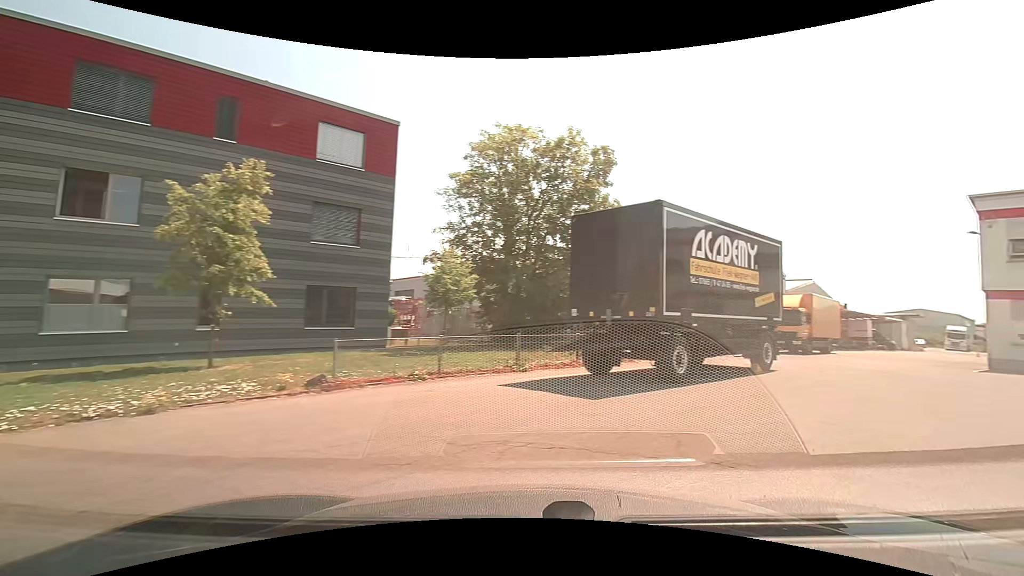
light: Day
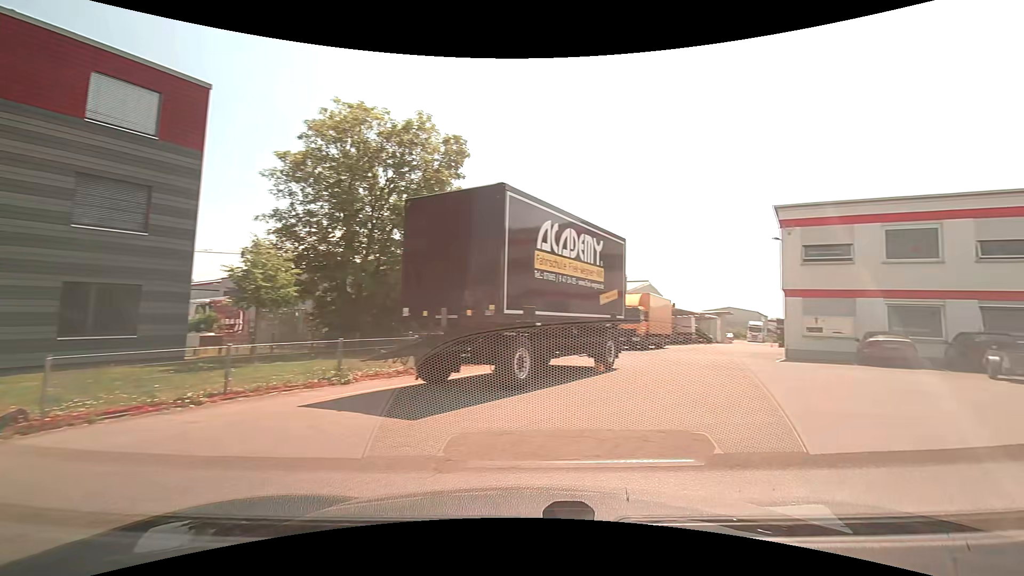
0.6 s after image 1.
(+0.3, +1.8) m; +16°
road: unclassified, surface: asphalt
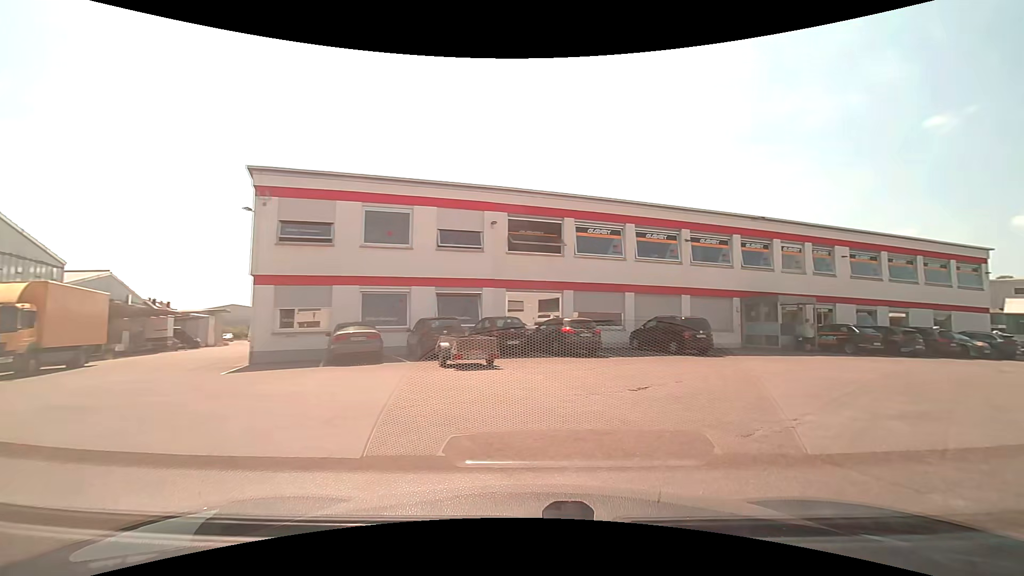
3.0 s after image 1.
(+3.0, +6.3) m; +51°
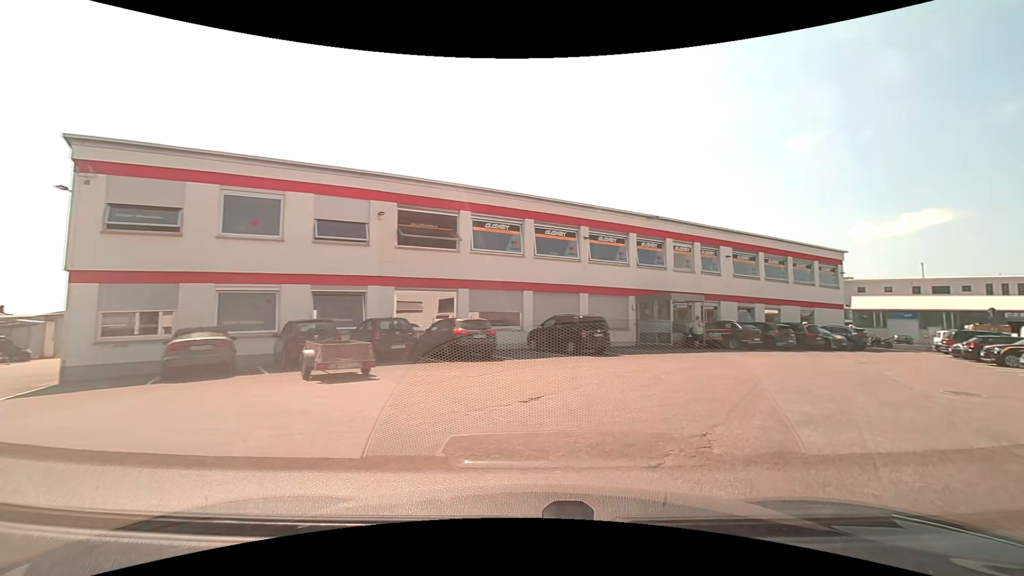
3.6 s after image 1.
(+0.2, +1.8) m; +10°
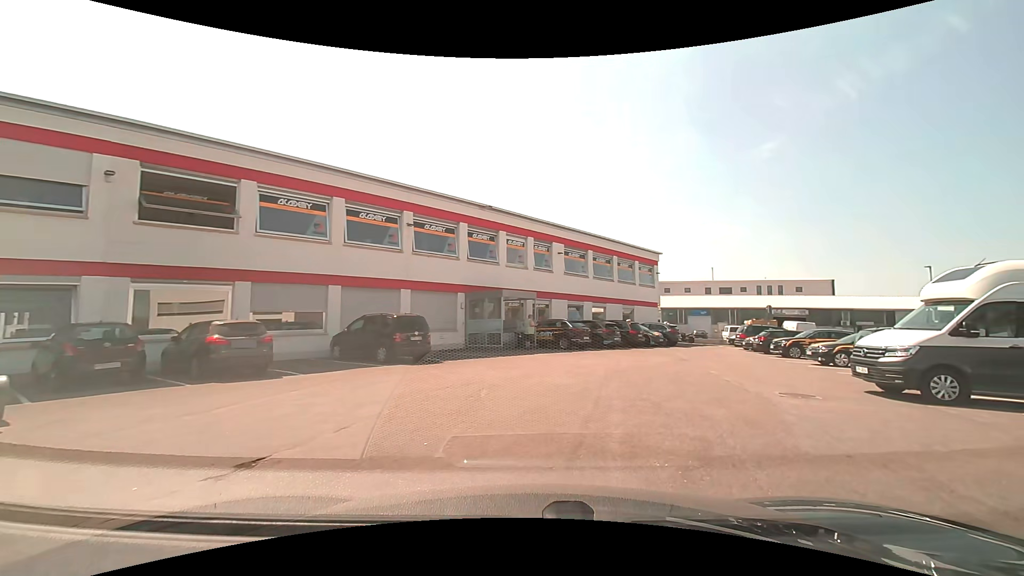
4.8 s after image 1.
(+0.6, +3.6) m; +18°
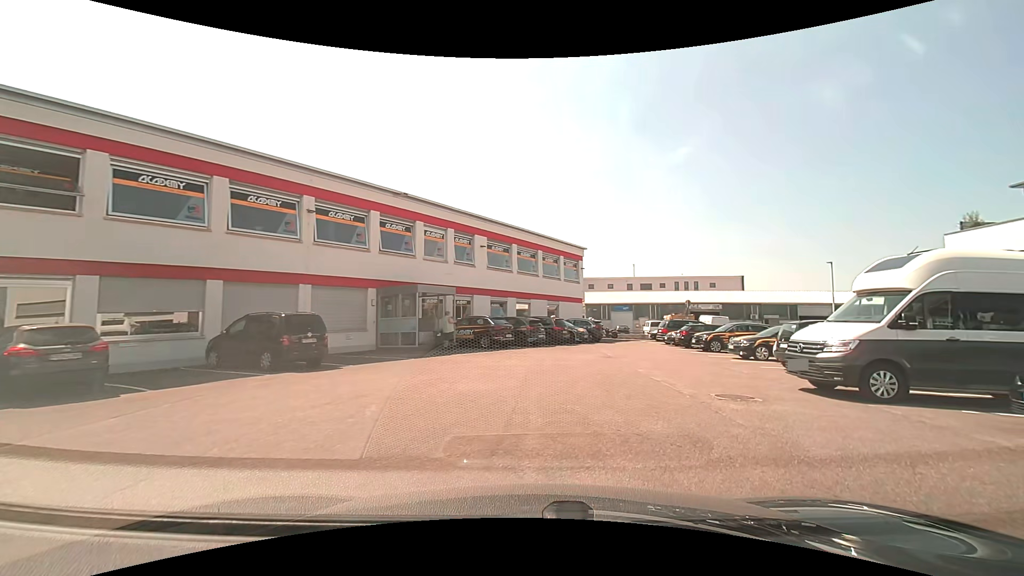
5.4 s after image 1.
(+0.1, +1.9) m; +9°
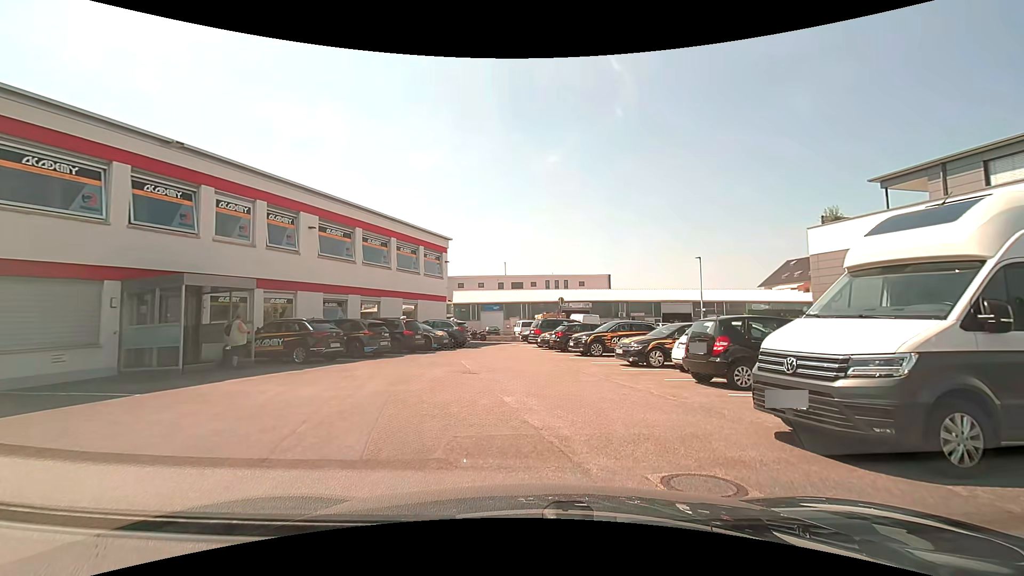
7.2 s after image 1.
(+0.8, +5.7) m; +14°
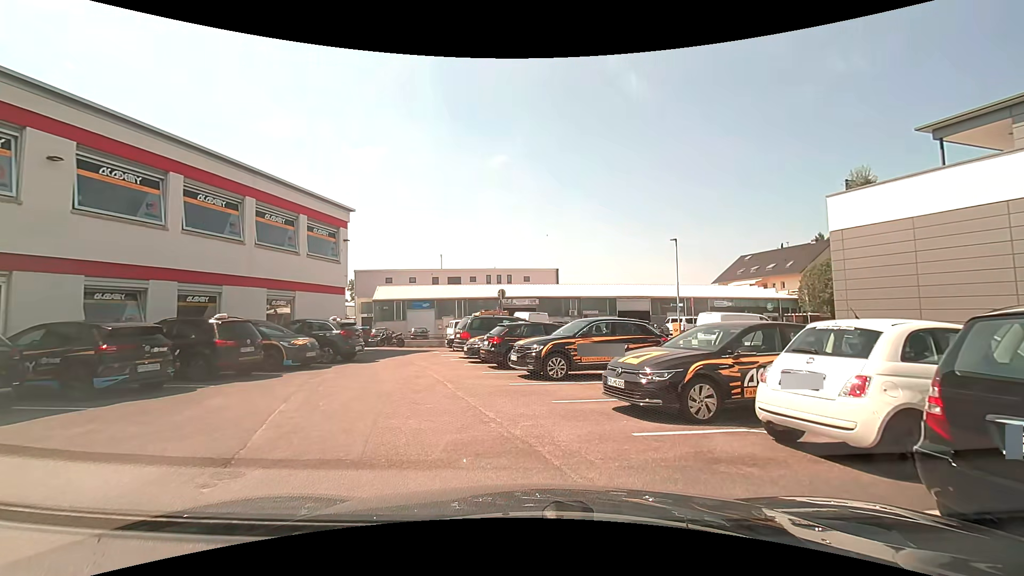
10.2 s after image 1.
(+0.5, +9.1) m; +7°
